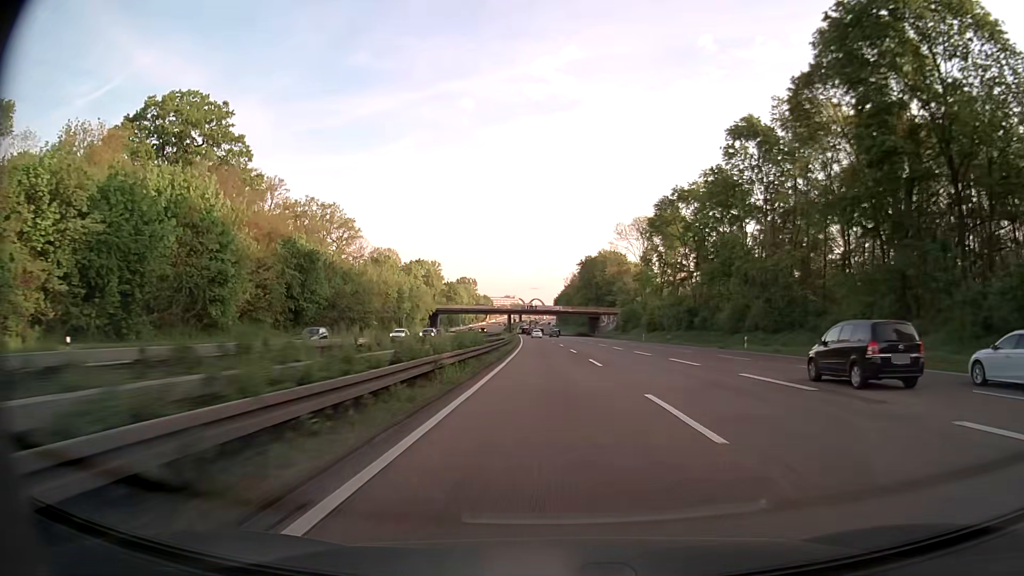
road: motorway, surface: asphalt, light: Day
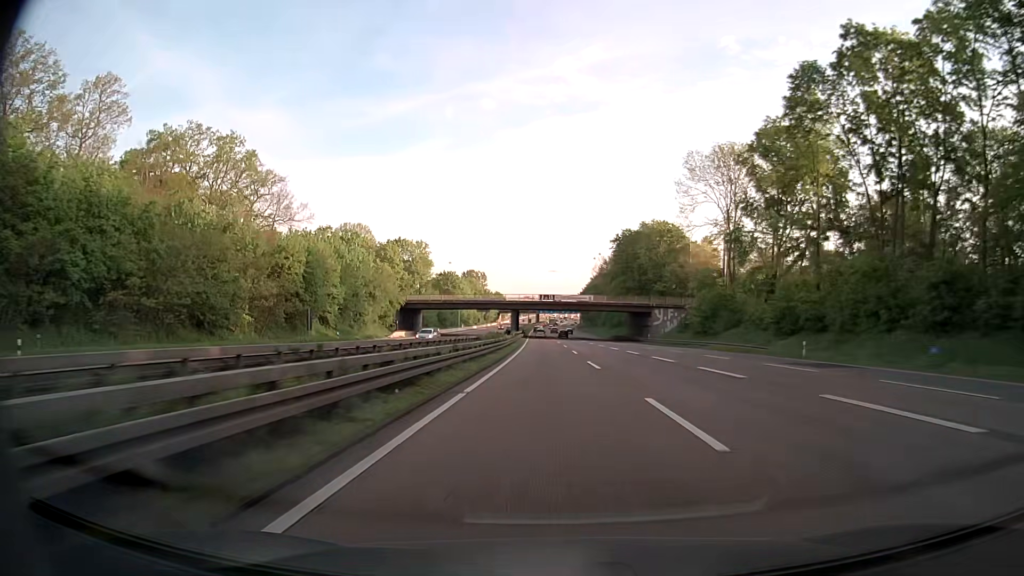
(-0.8, +54.2) m; -2°
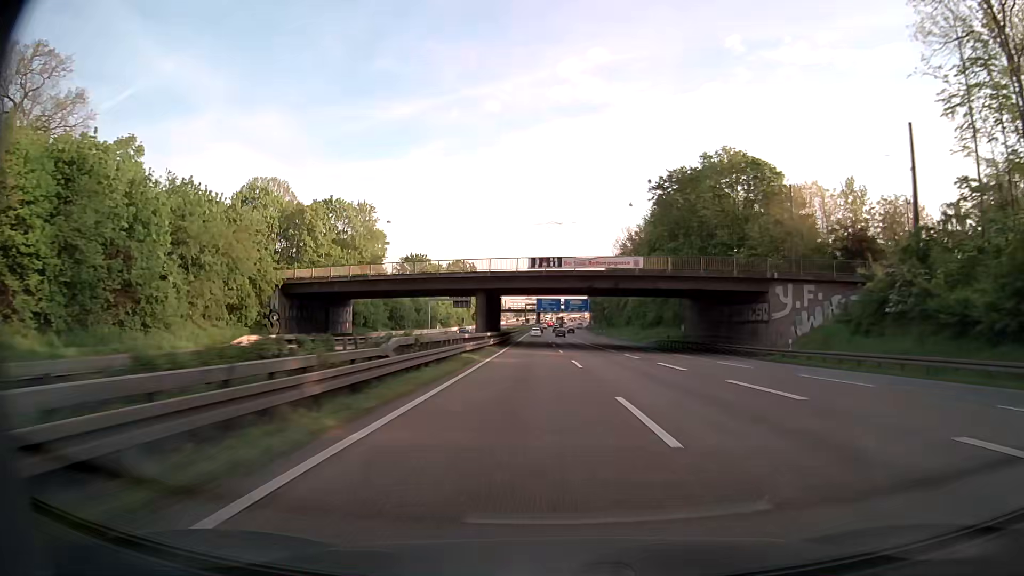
(0.0, +53.9) m; 0°
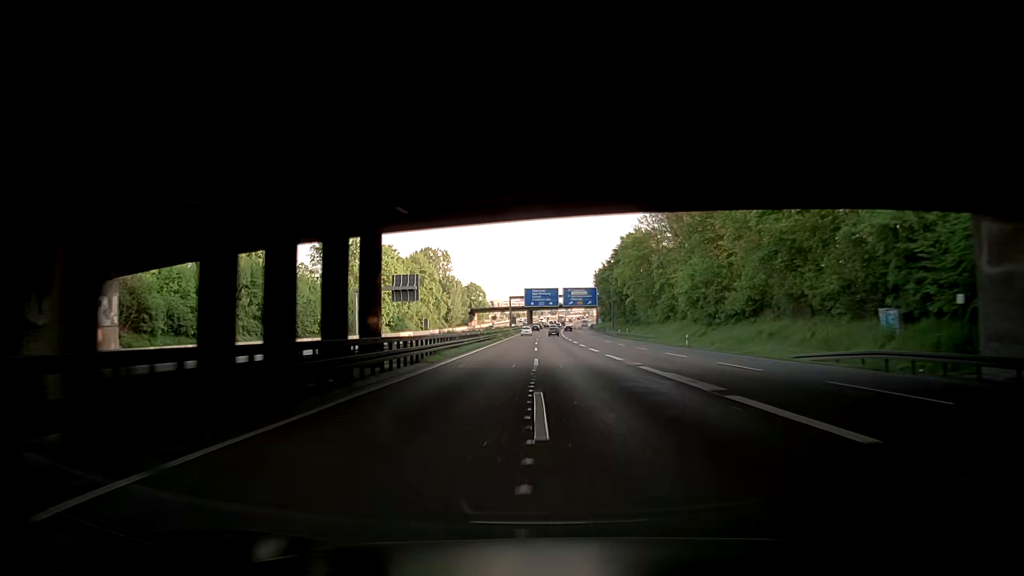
(+0.1, +53.5) m; 0°
(0, +10) (0, +20) (0, +30) (0, +40) (0, +50) (0, +60) (0, +70) (-1, +80) (-1, +90) (-1, +100) m
